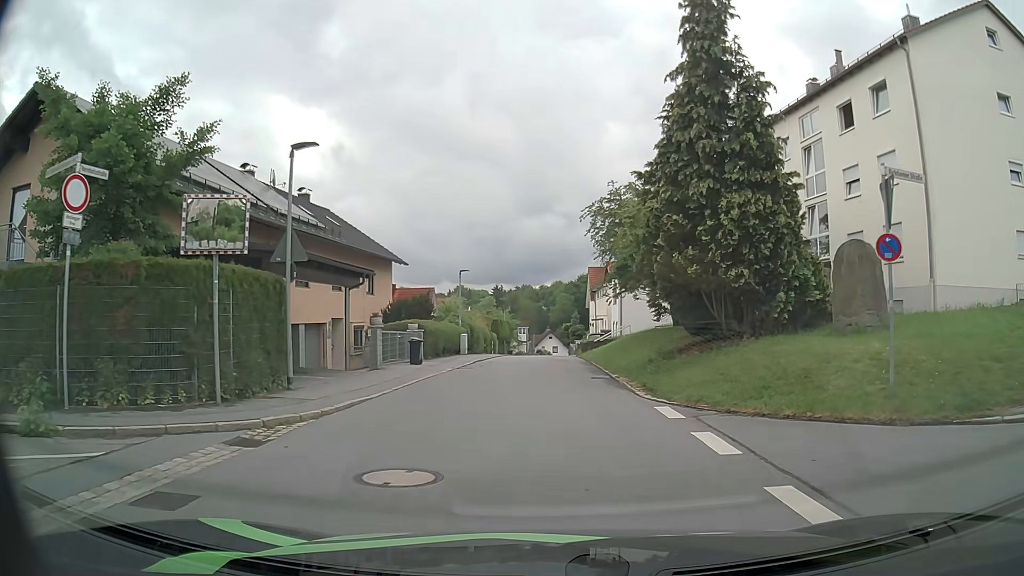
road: residential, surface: asphalt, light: Day
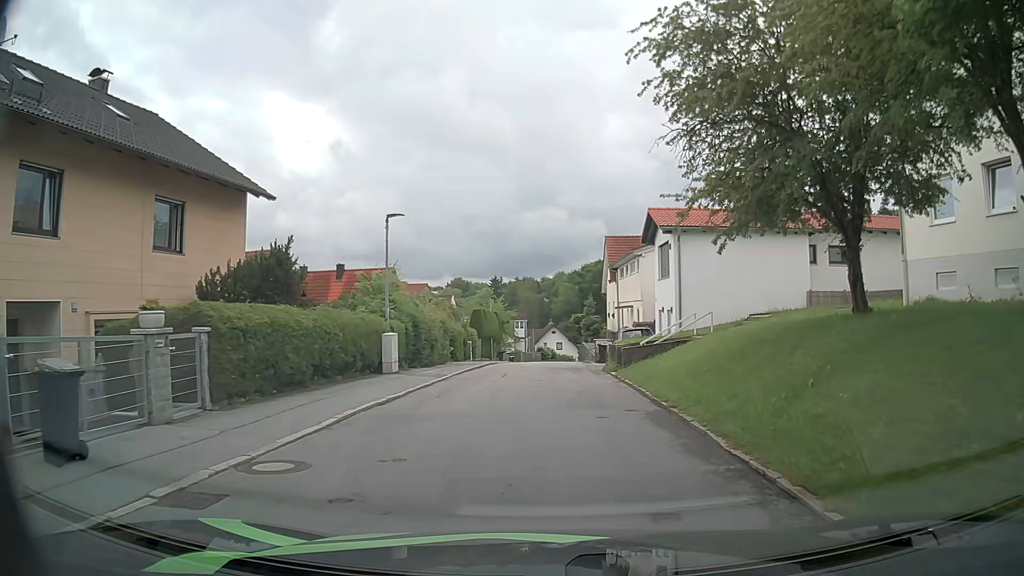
(-0.1, +19.6) m; -2°
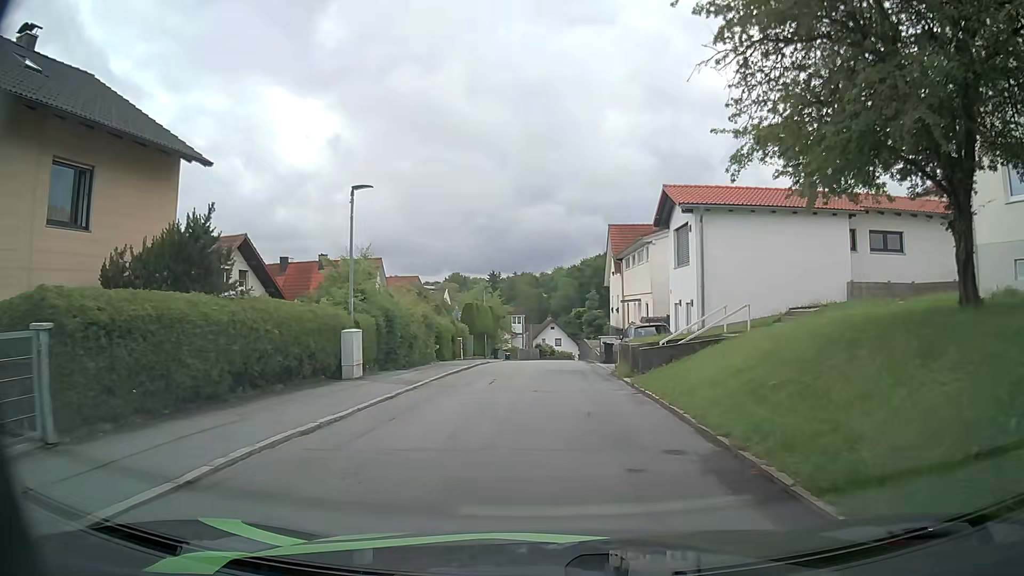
(+0.1, +4.0) m; +1°
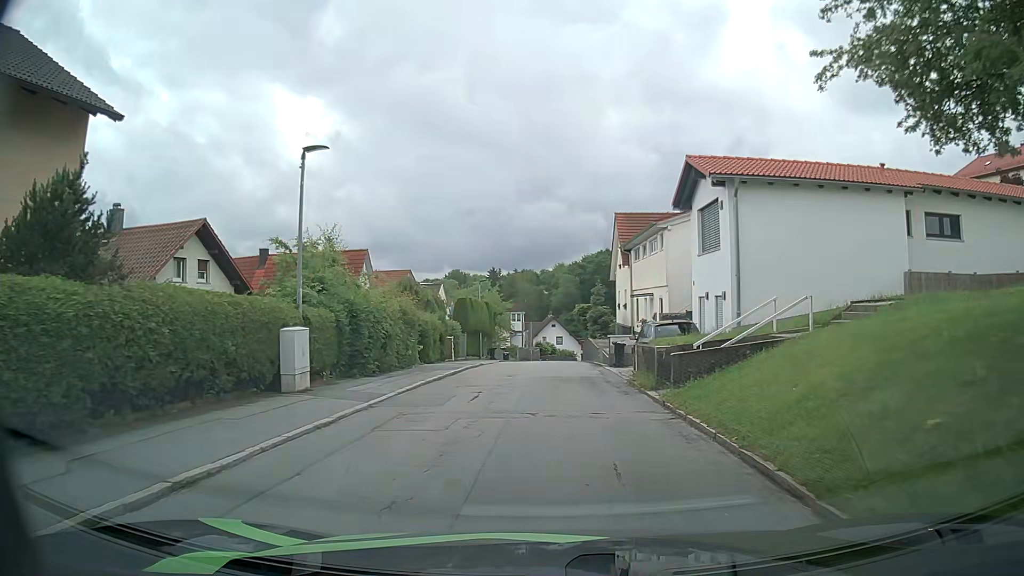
(+0.1, +4.0) m; +1°
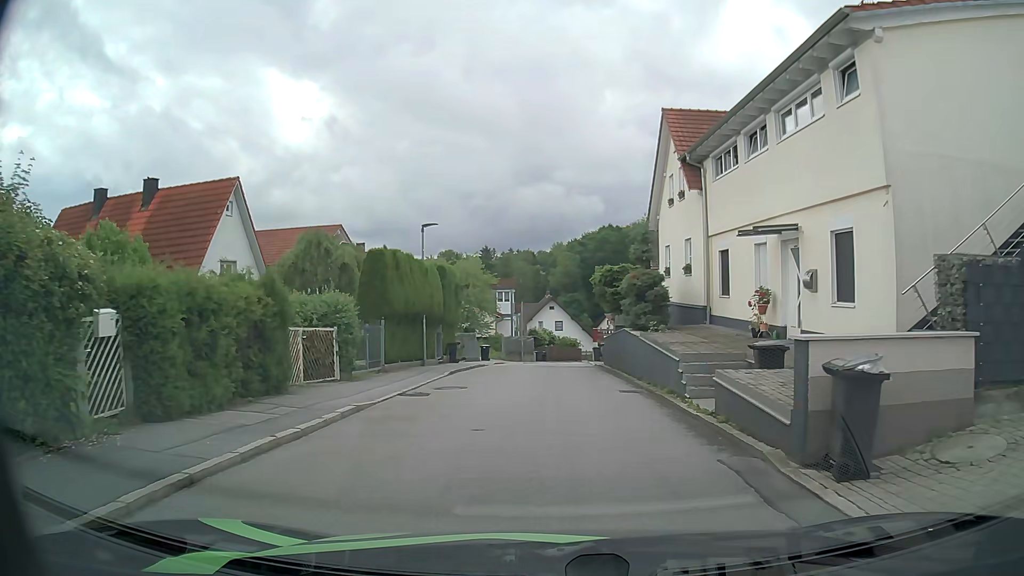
(0.0, +19.4) m; 0°
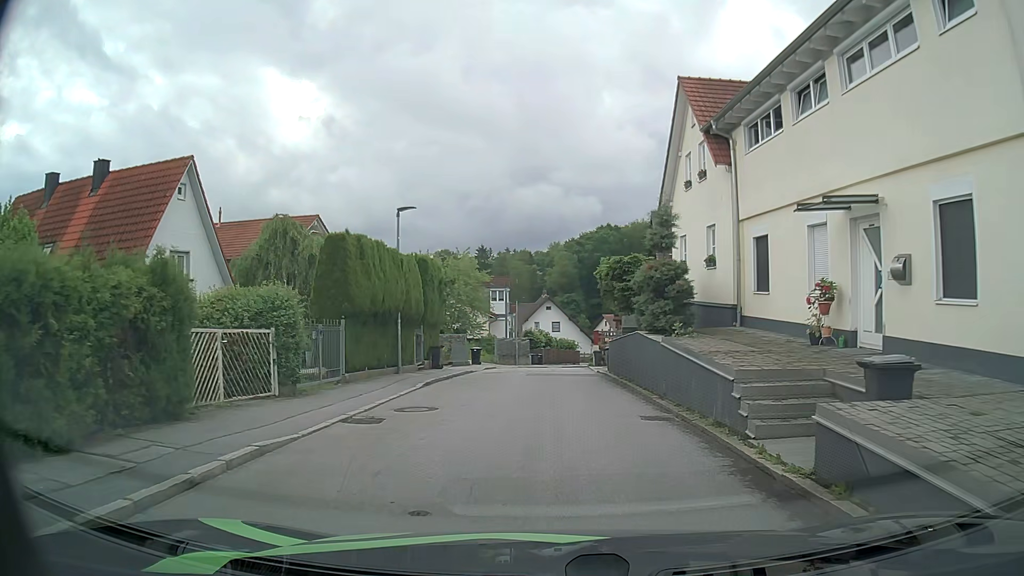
(0.0, +3.7) m; 0°
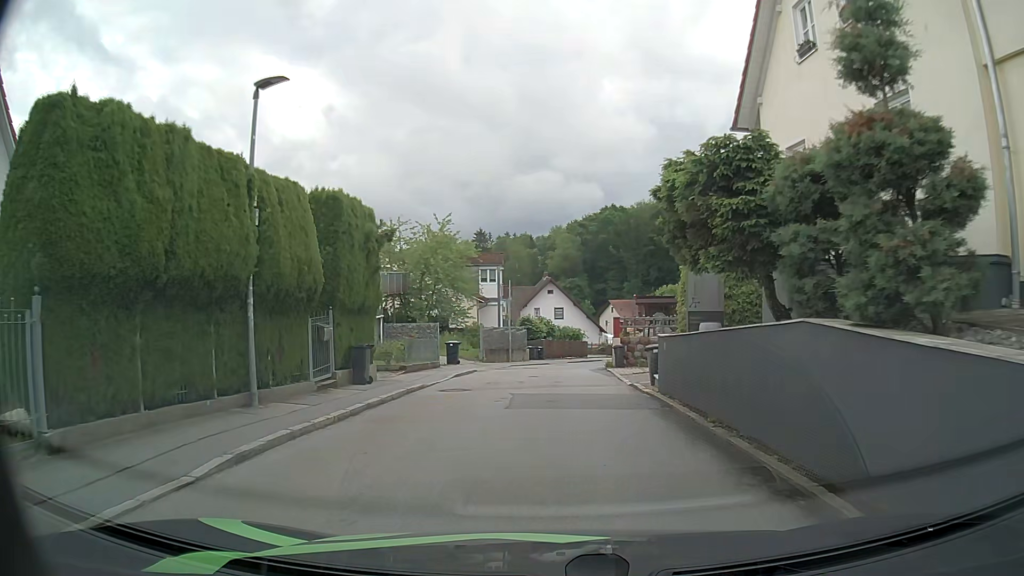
(0.0, +10.9) m; -1°
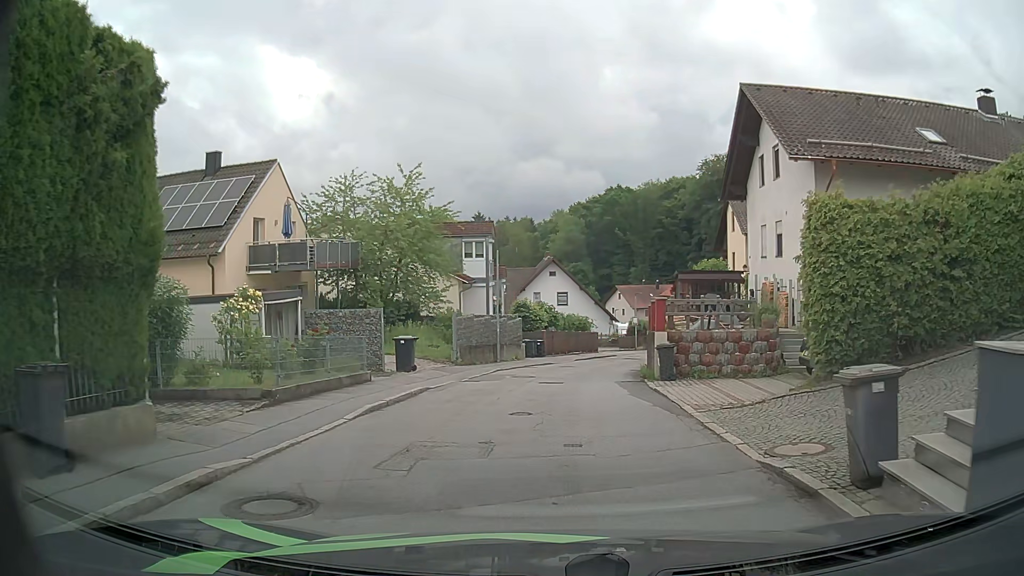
(+0.1, +10.7) m; +1°
